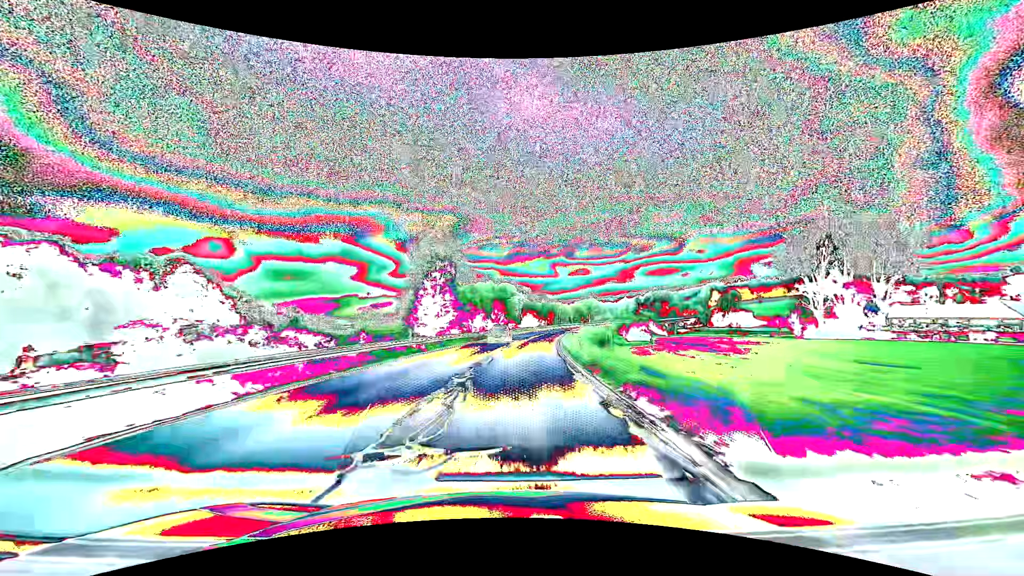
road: secondary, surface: asphalt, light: Day
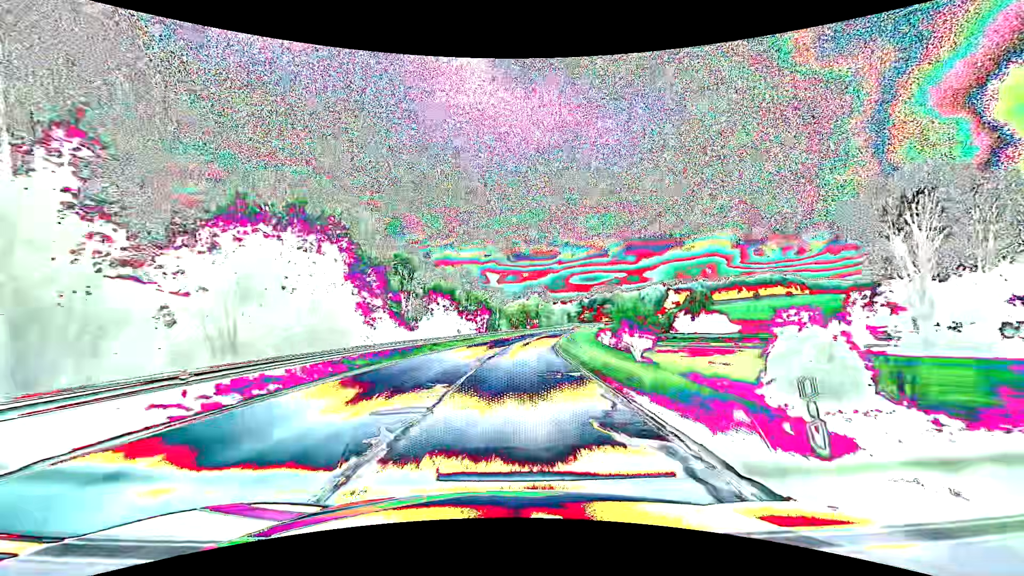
(+5.0, +64.8) m; +8°
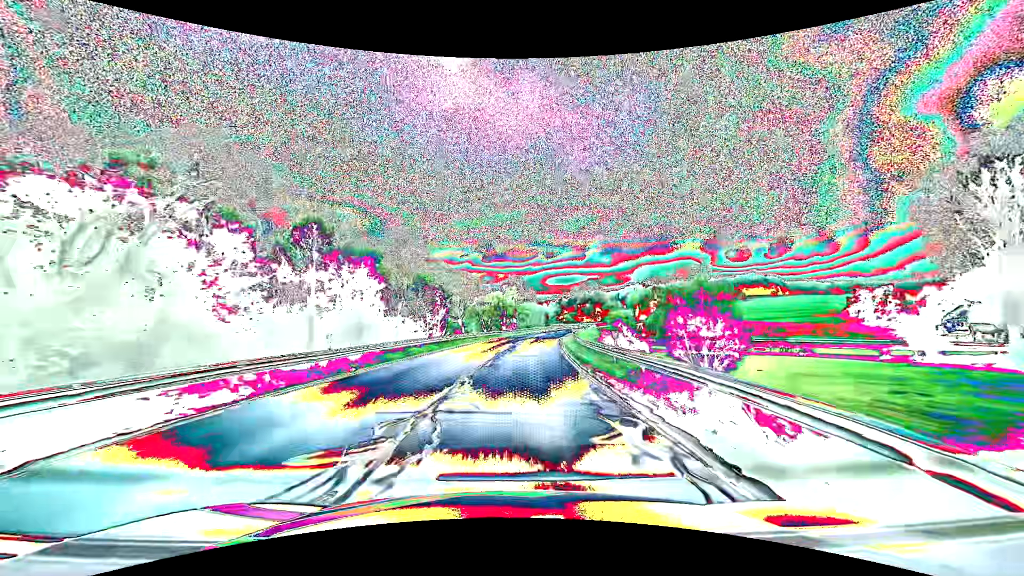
(+0.7, +26.3) m; +3°
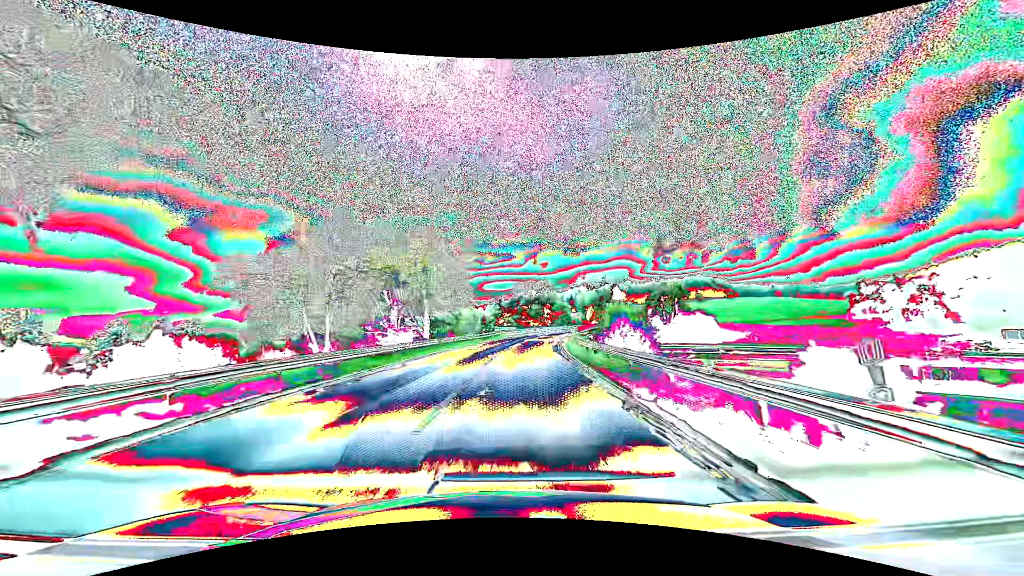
(+3.3, +54.1) m; +7°
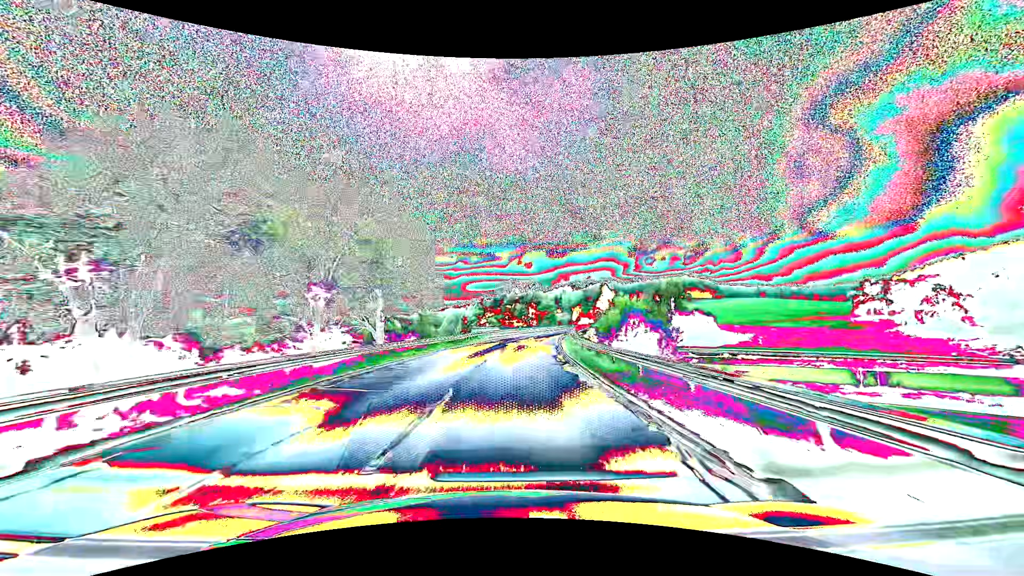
(+0.2, +13.8) m; +2°
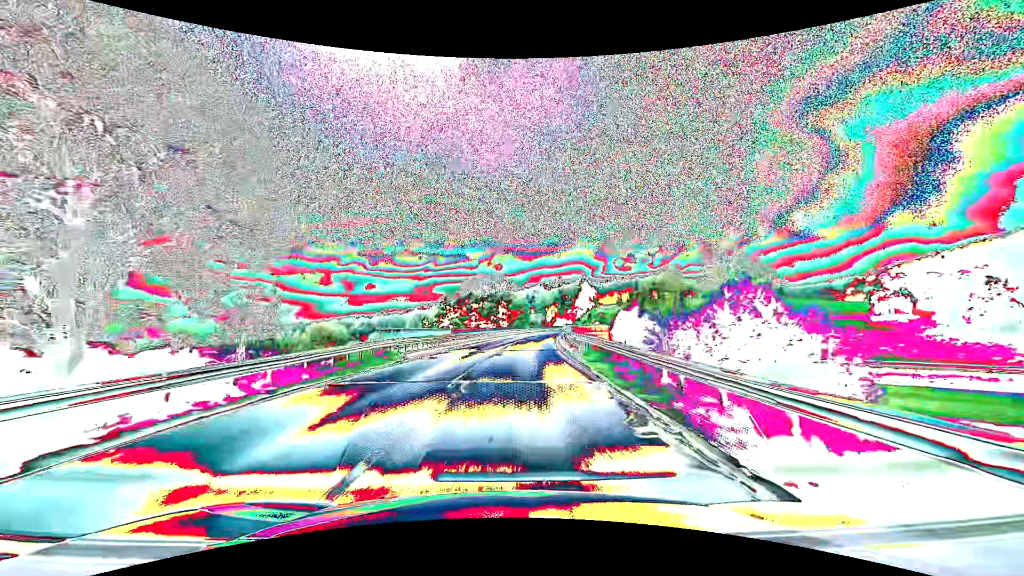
(+0.9, +27.7) m; +4°
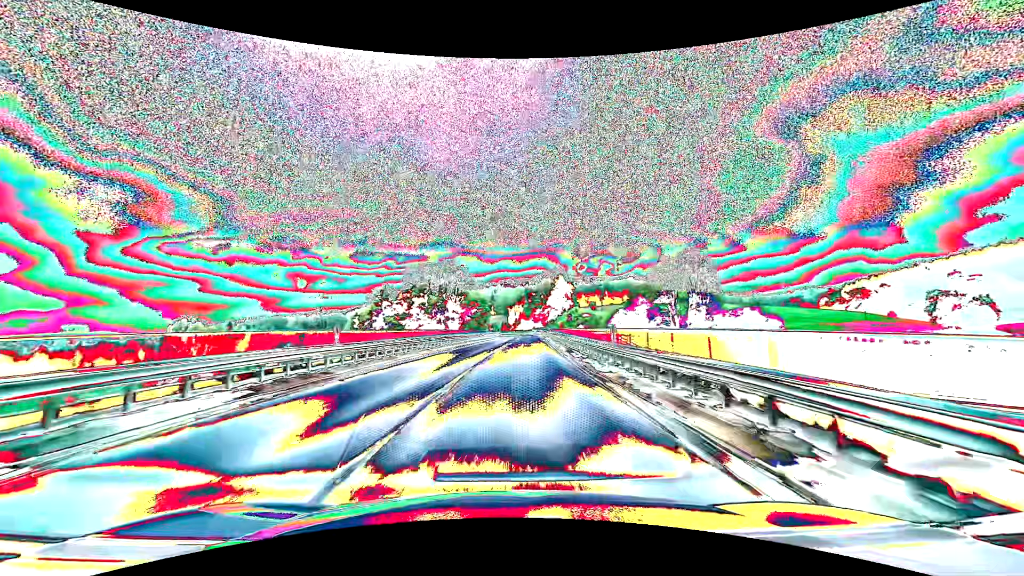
(+1.7, +41.8) m; +5°
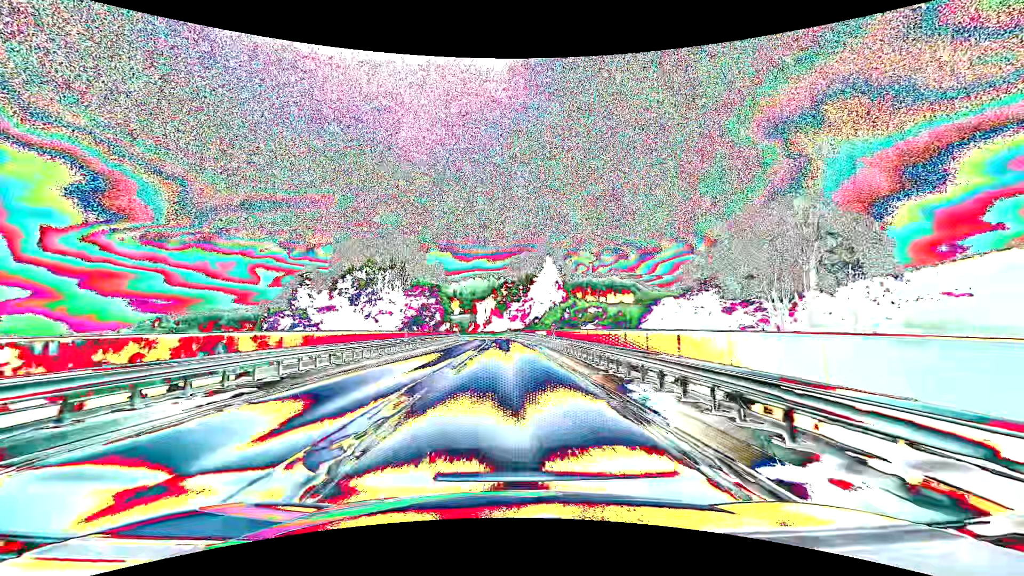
(+1.4, +42.1) m; +3°
(0, +10) (0, +20) (0, +30) (0, +40) (-1, +50) (-1, +60) (-1, +70) (-2, +80) (-3, +90) (-4, +100) m
